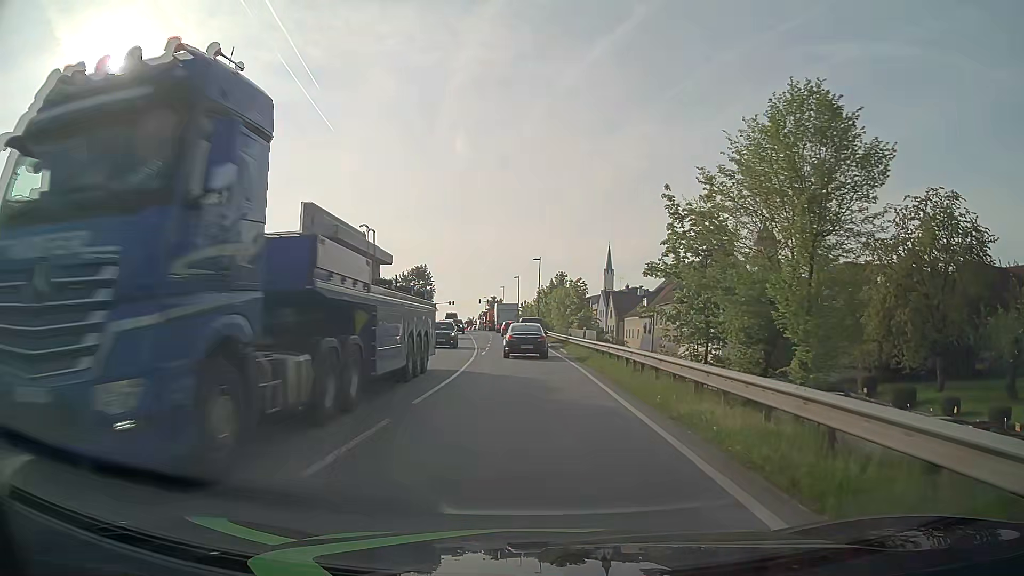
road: primary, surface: asphalt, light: Day
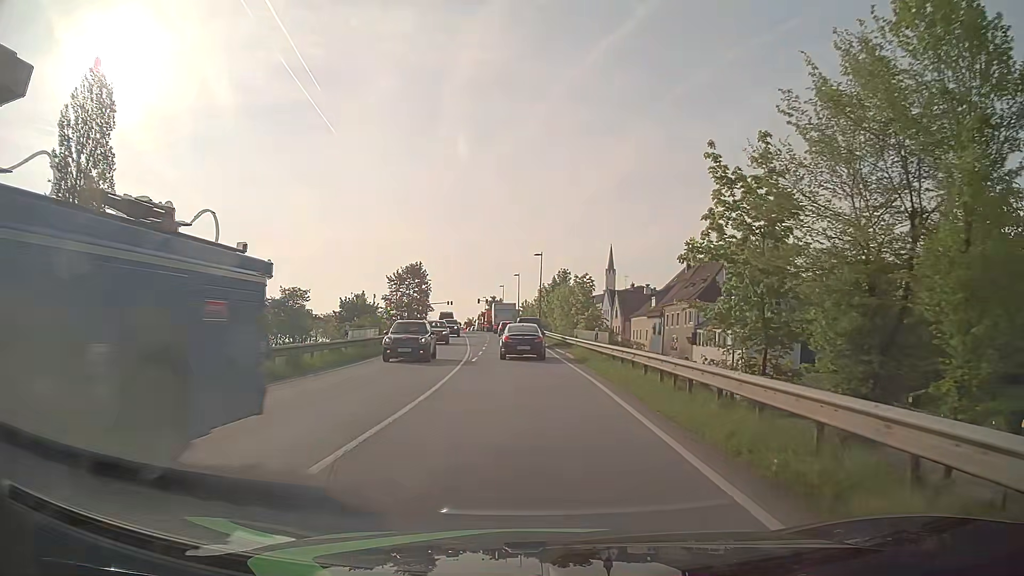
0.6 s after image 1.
(0.0, +5.6) m; -1°
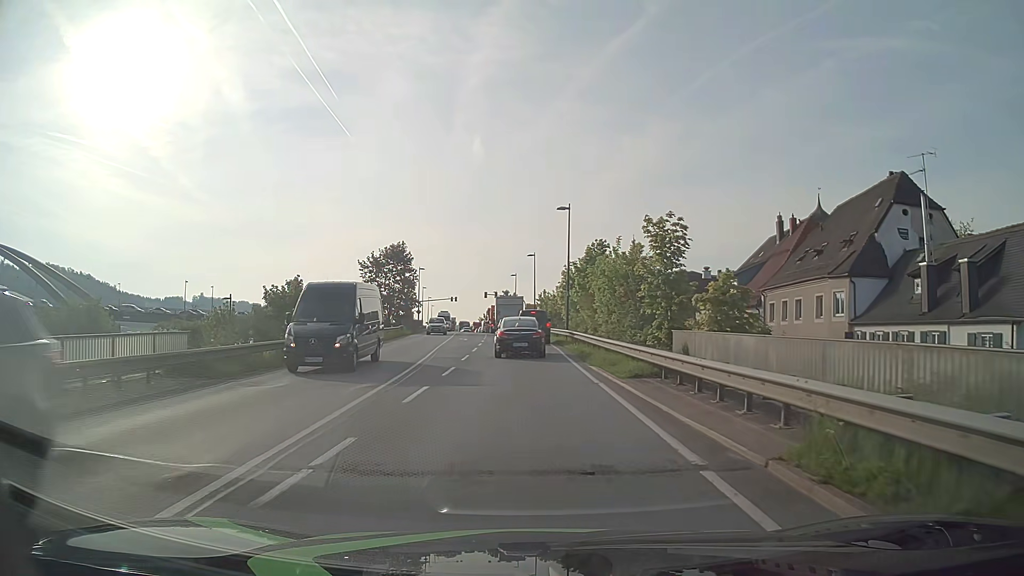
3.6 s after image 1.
(-0.1, +27.1) m; -1°
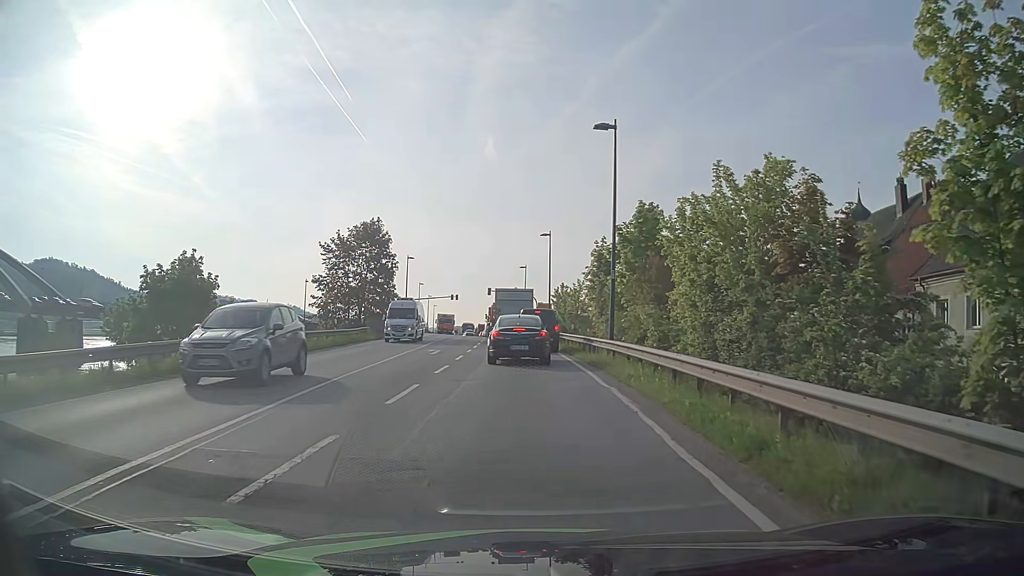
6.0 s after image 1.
(-0.2, +18.7) m; -1°
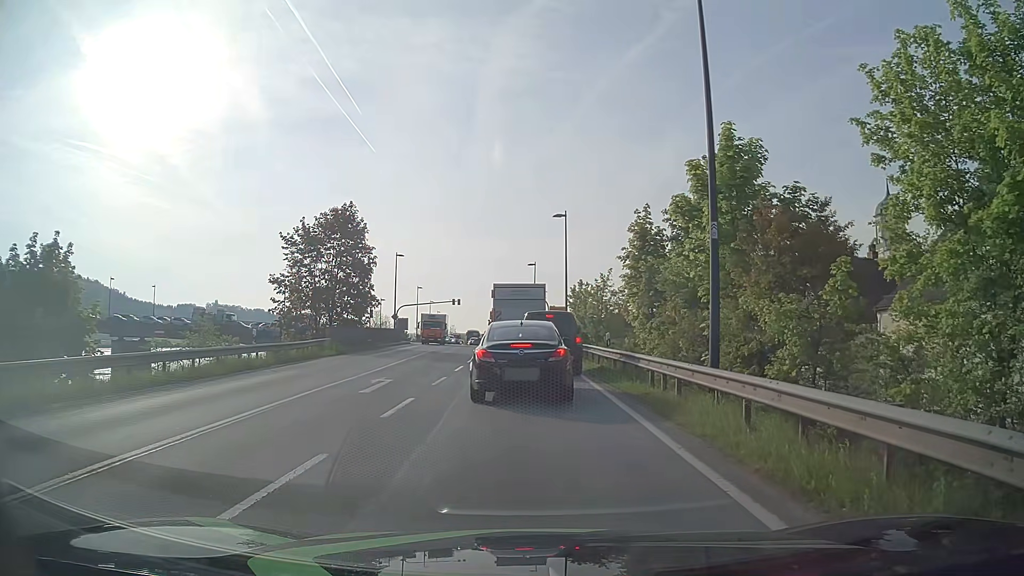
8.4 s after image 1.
(0.0, +12.0) m; -2°
(0, +10) (0, +20) (0, +30) (0, +40) (-1, +50) (-1, +60) (-1, +70) (-2, +80) (-3, +90) (-3, +100) m
